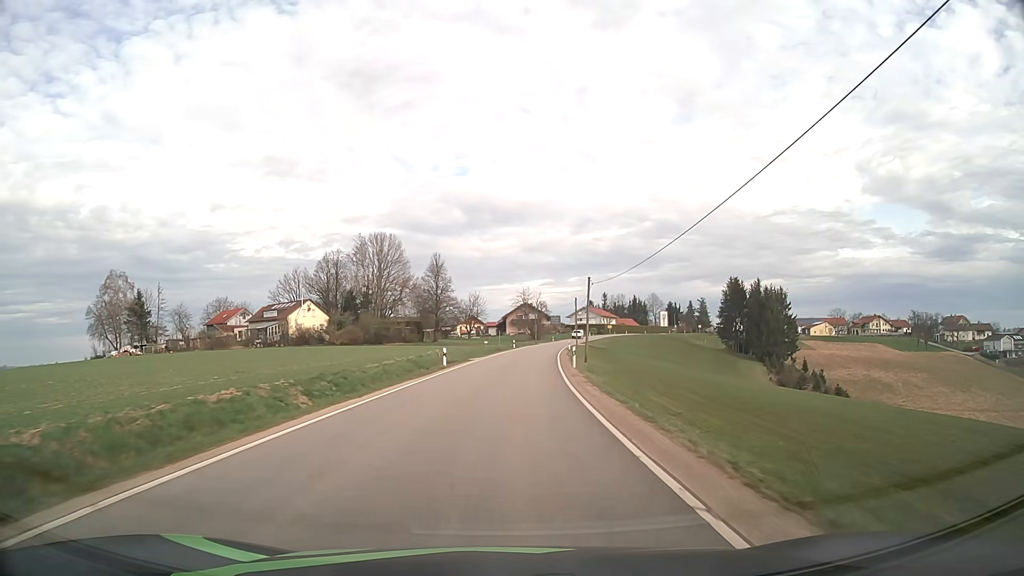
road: tertiary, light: Day
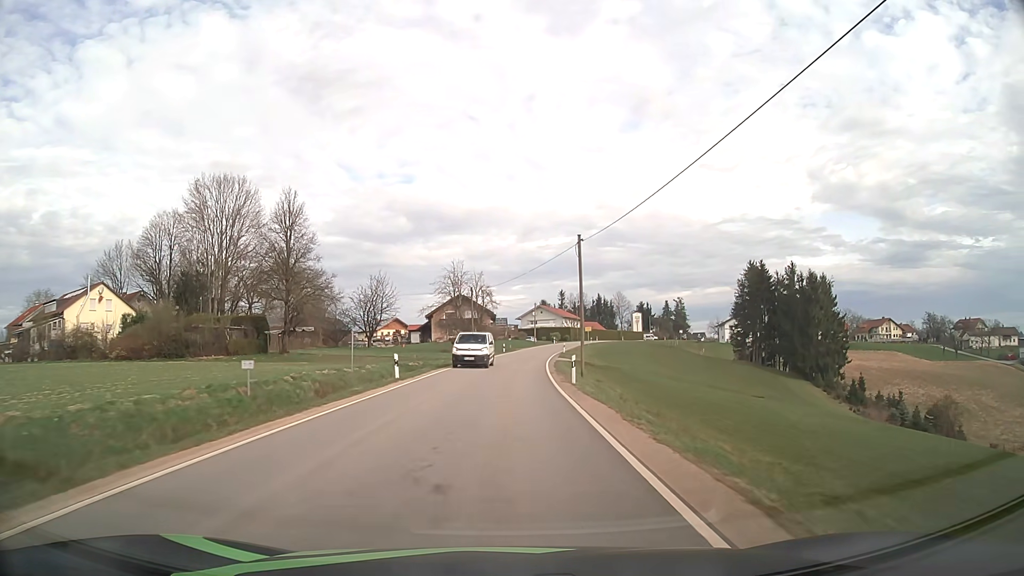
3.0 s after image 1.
(+2.8, +54.8) m; +5°
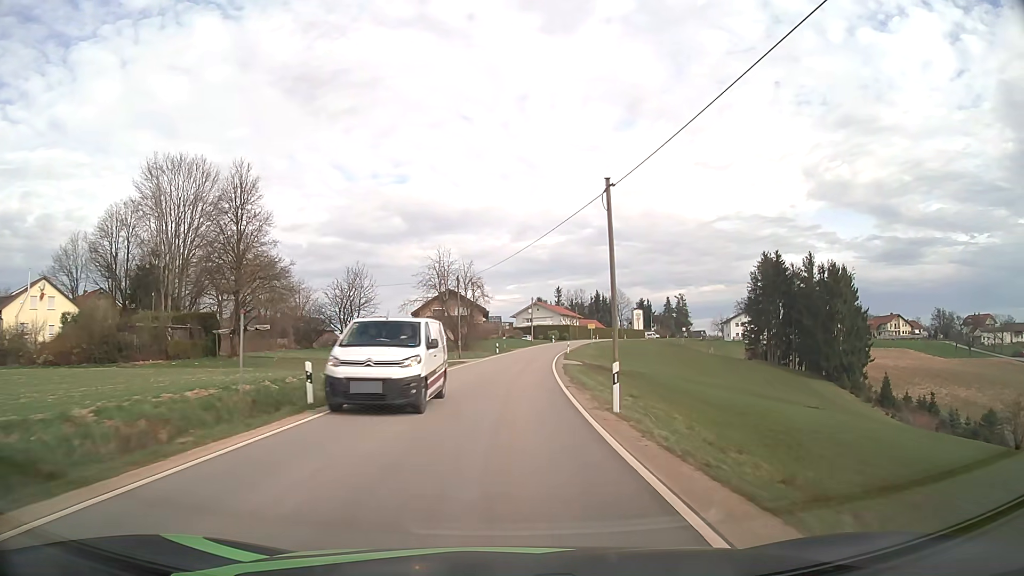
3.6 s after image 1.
(0.0, +10.7) m; 0°
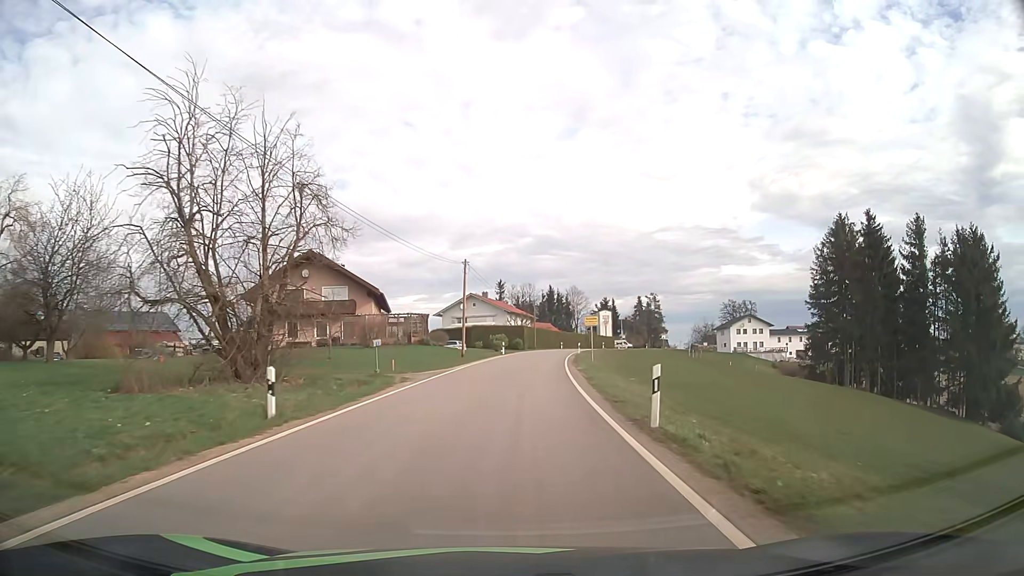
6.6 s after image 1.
(+1.8, +49.2) m; +5°
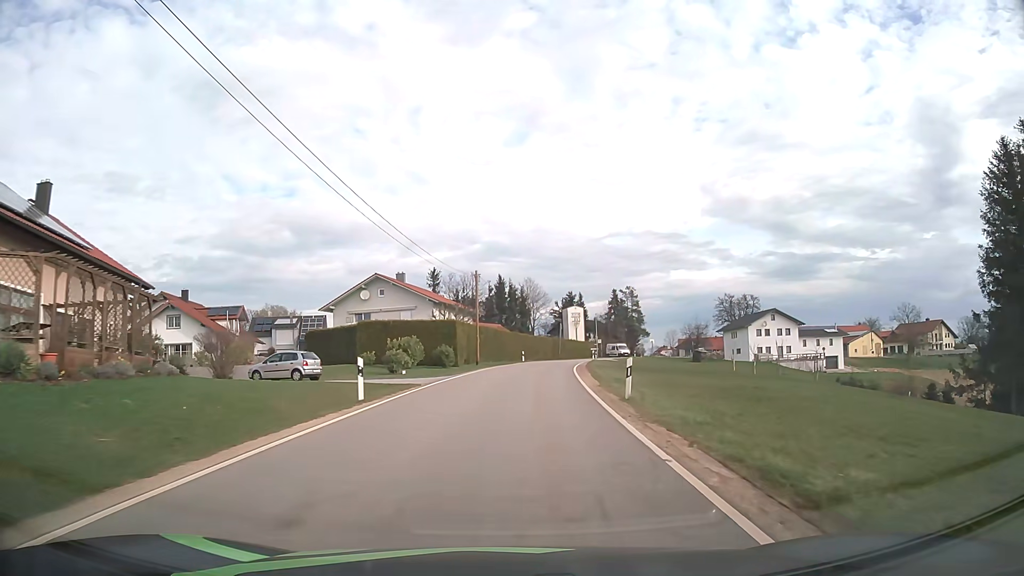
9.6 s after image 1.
(+1.9, +41.0) m; +5°
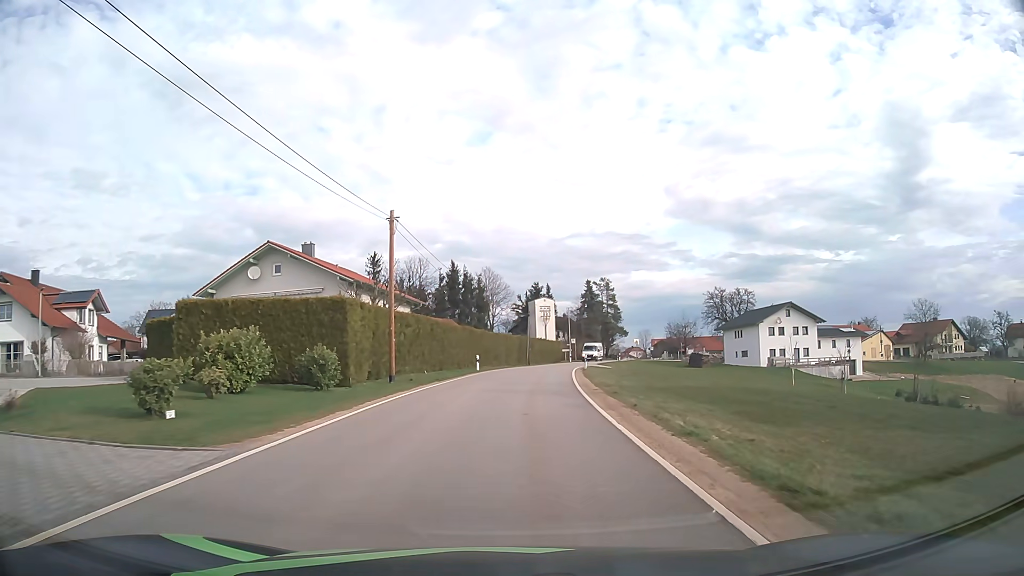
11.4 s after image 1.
(+0.7, +21.6) m; +4°
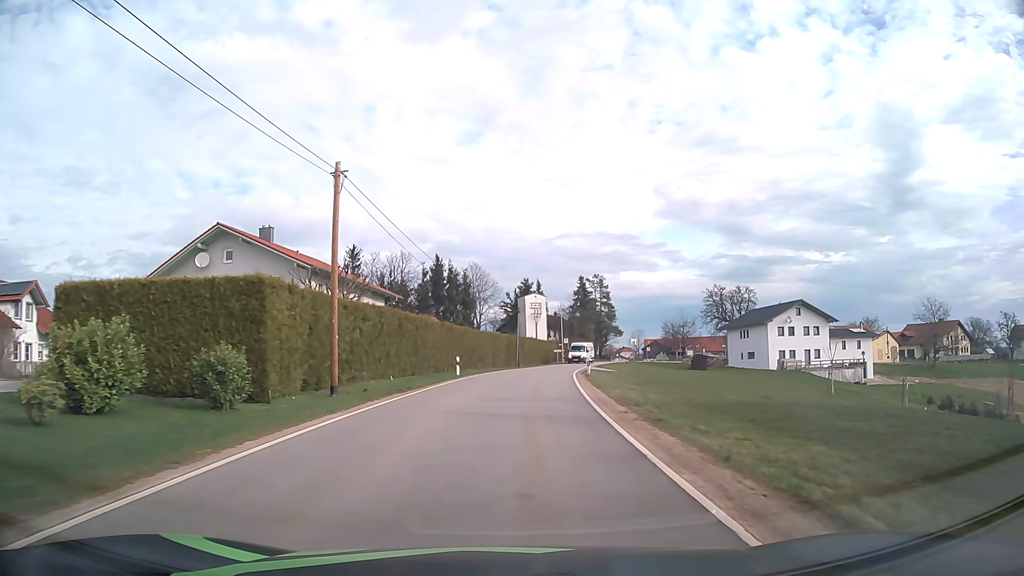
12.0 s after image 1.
(+0.1, +7.1) m; +1°
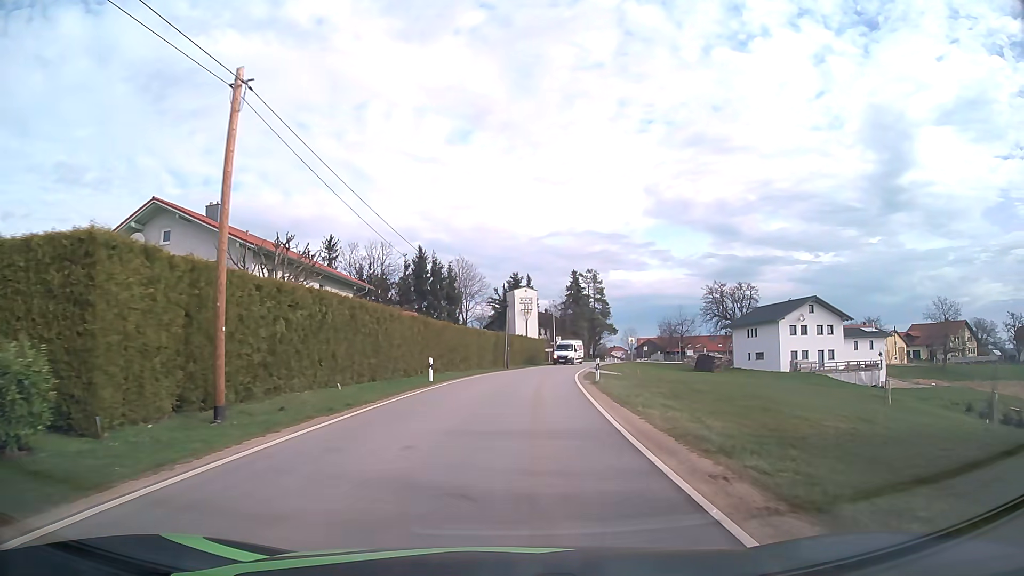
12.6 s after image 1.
(+0.1, +7.2) m; +1°
(0, +10) (+1, +20) (+2, +30) (+3, +40) (+4, +50) (+6, +60) (+8, +69) (+11, +79) (+13, +89) (+16, +98) m
